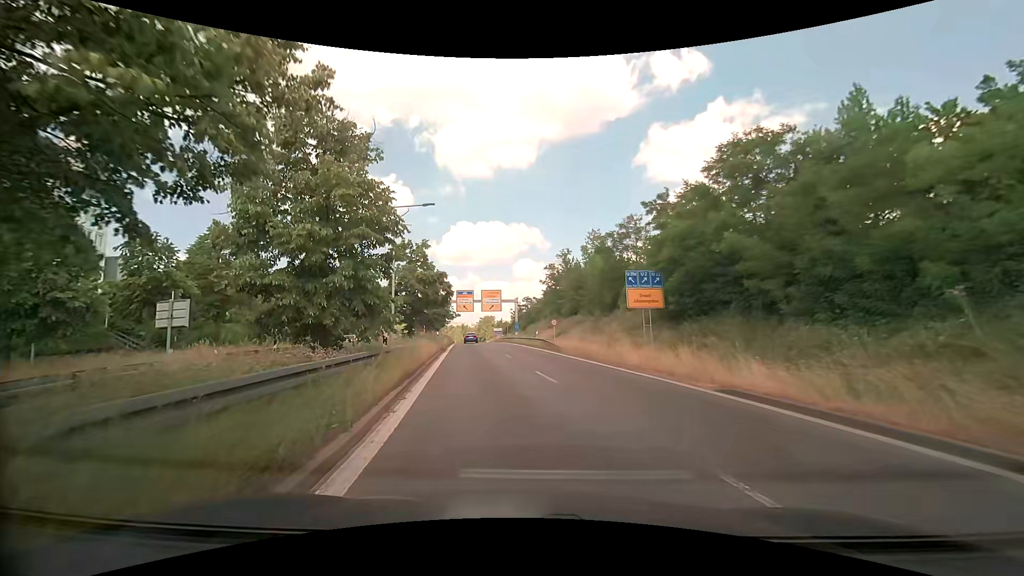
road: trunk_link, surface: asphalt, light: Day
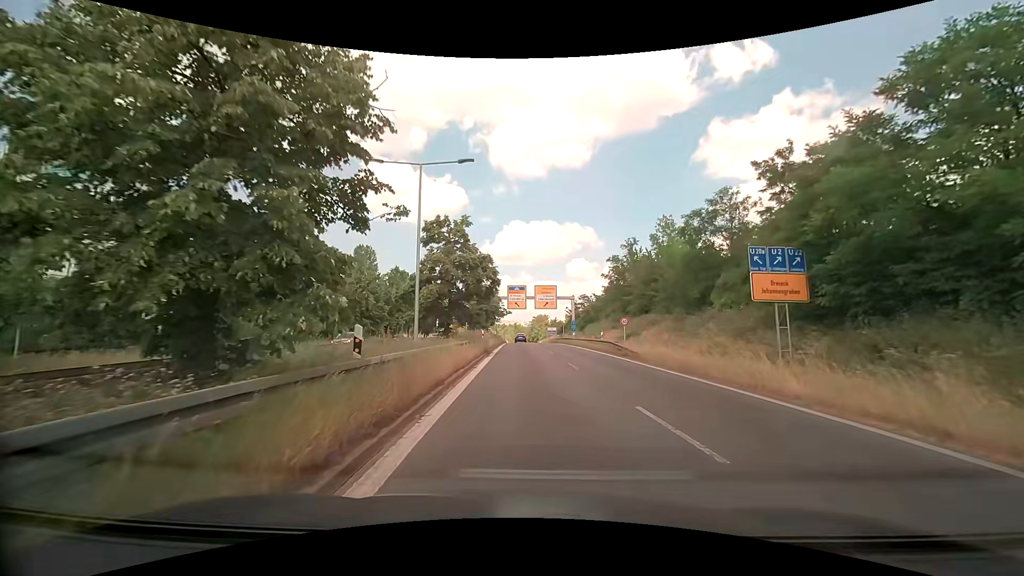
(-0.5, +7.6) m; -6°
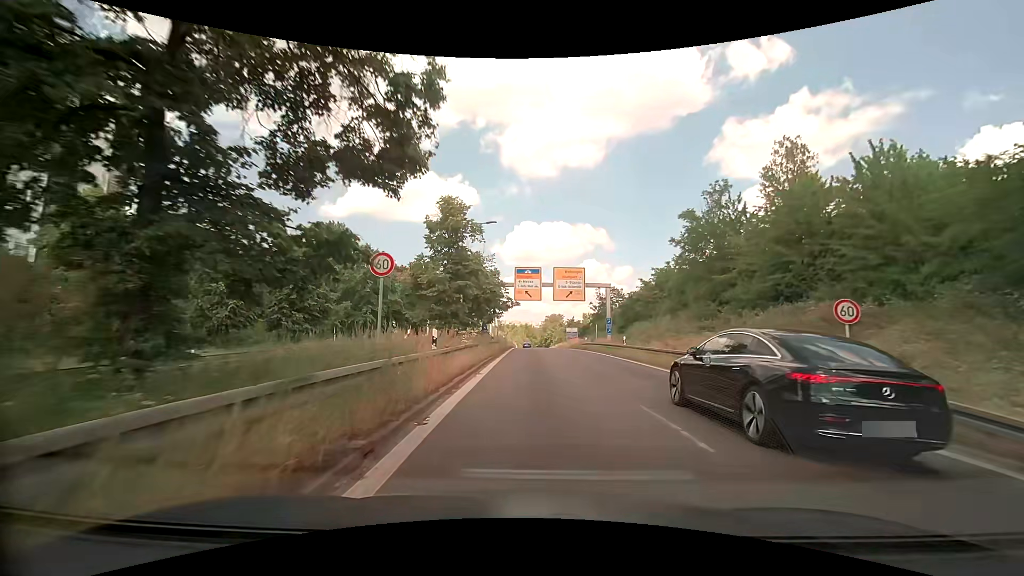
(-0.4, +23.5) m; -1°
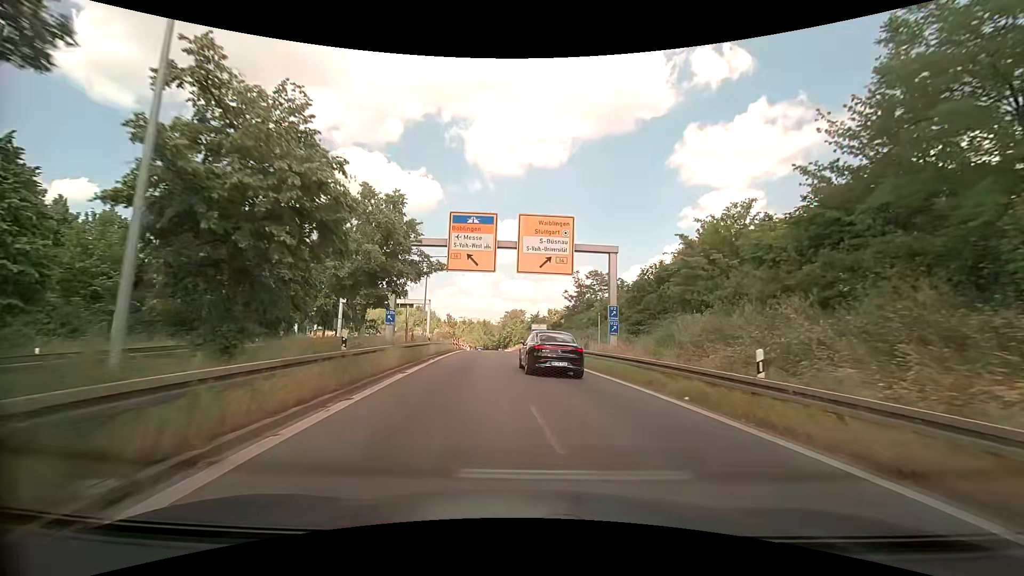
(+1.1, +24.7) m; +4°
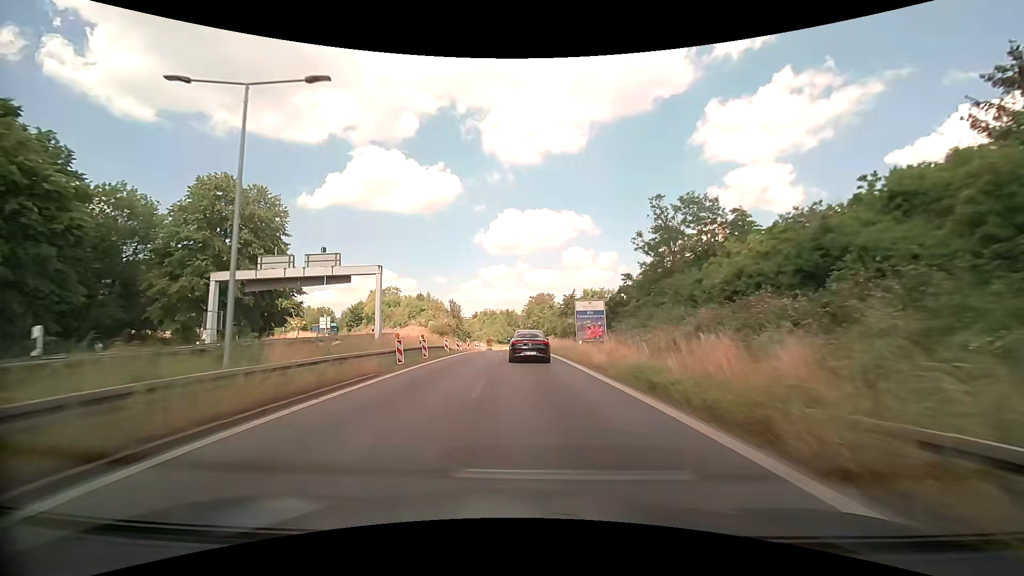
(-0.6, +32.0) m; -3°
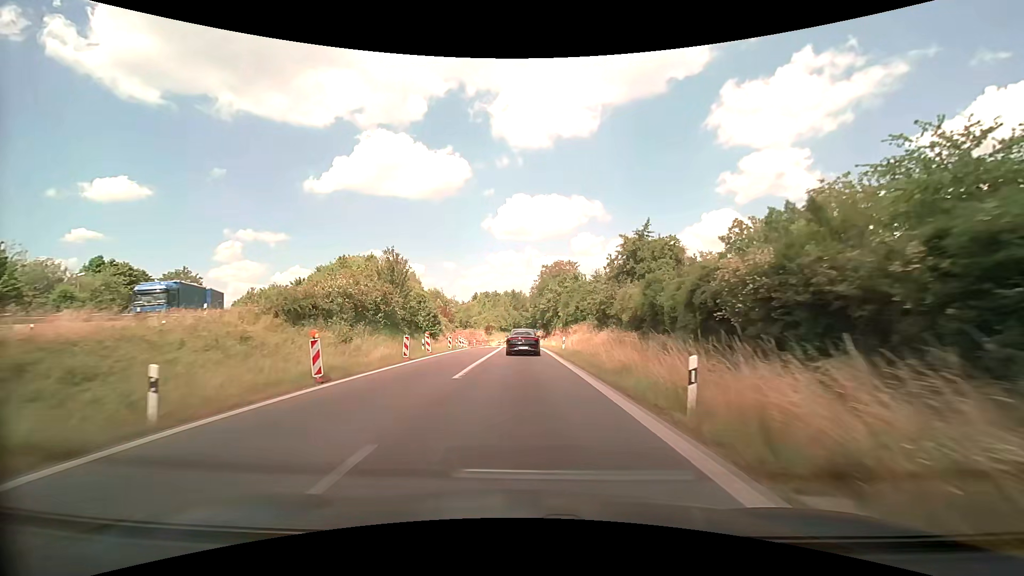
(0.0, +44.3) m; -1°
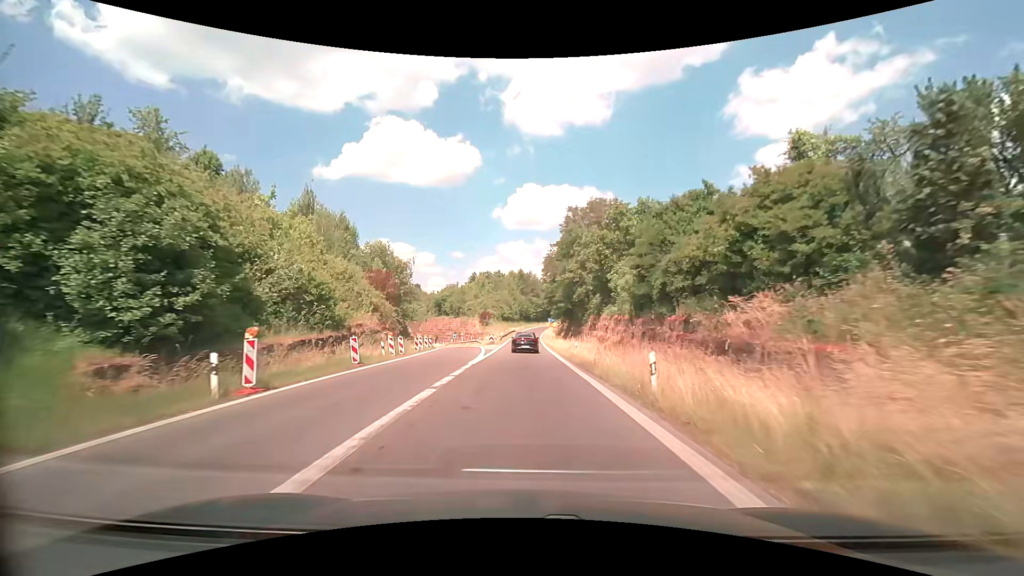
(-0.3, +42.3) m; -1°
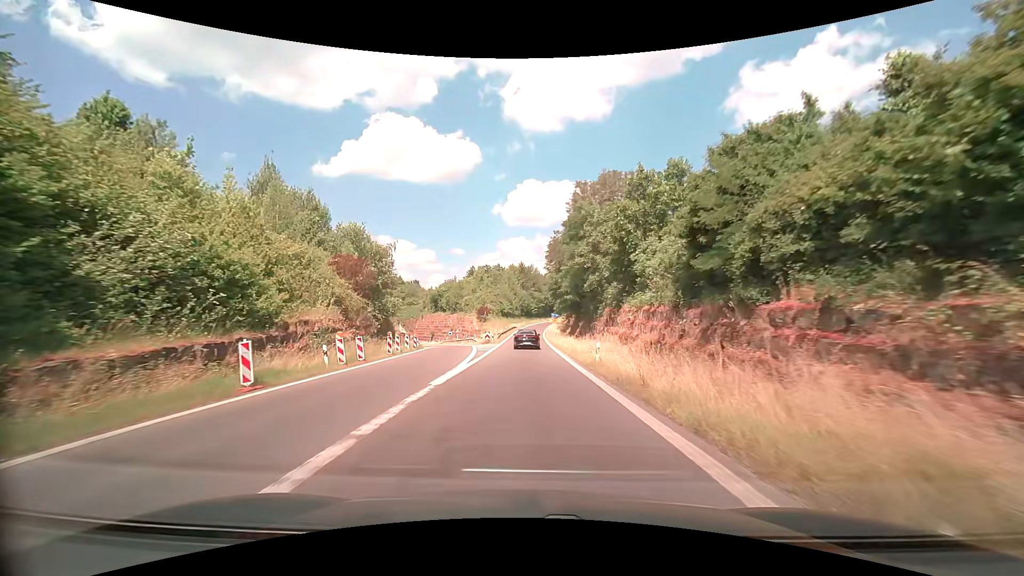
(-0.1, +8.4) m; -1°
(0, +10) (0, +20) (0, +30) (0, +40) (0, +50) (0, +60) (0, +70) (+1, +80) (+1, +90) (+1, +100) m
